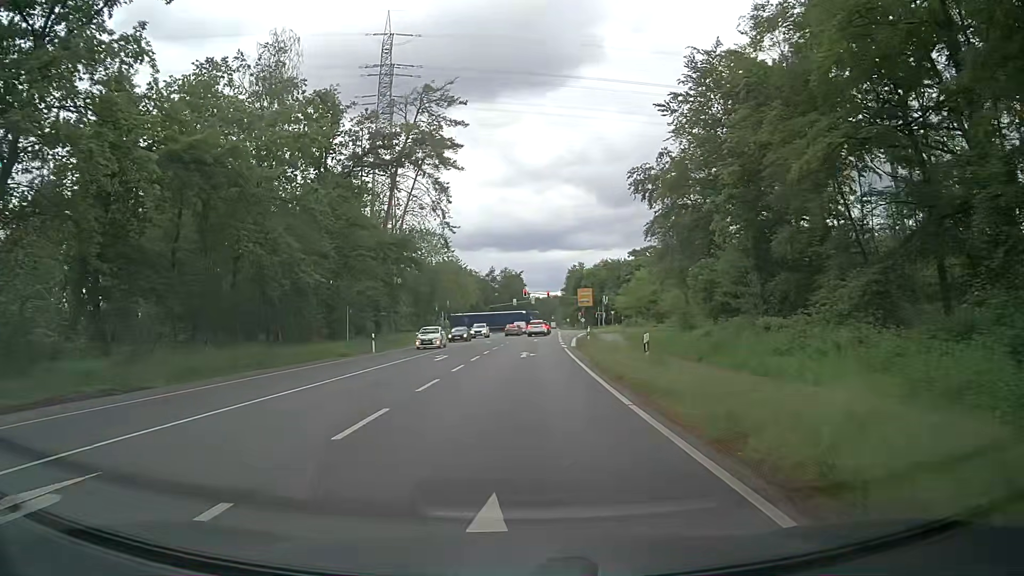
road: primary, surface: asphalt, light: Day
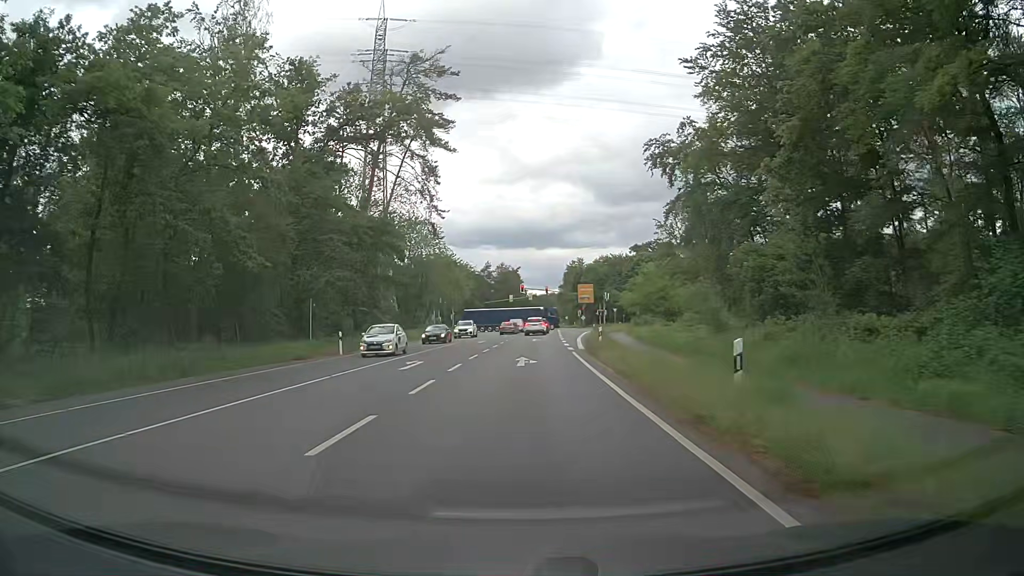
(+0.1, +7.1) m; 0°
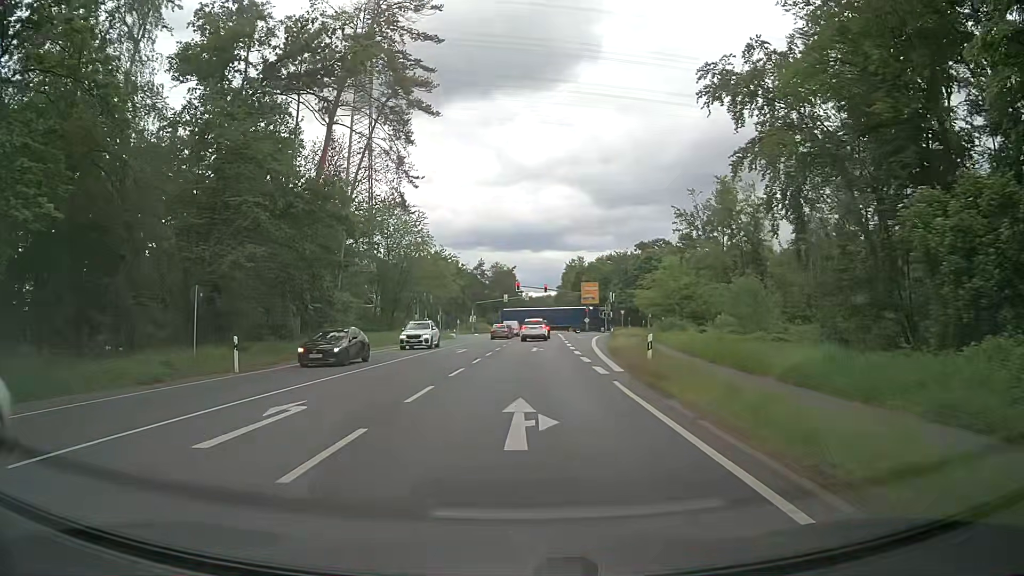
(+0.2, +13.1) m; +1°
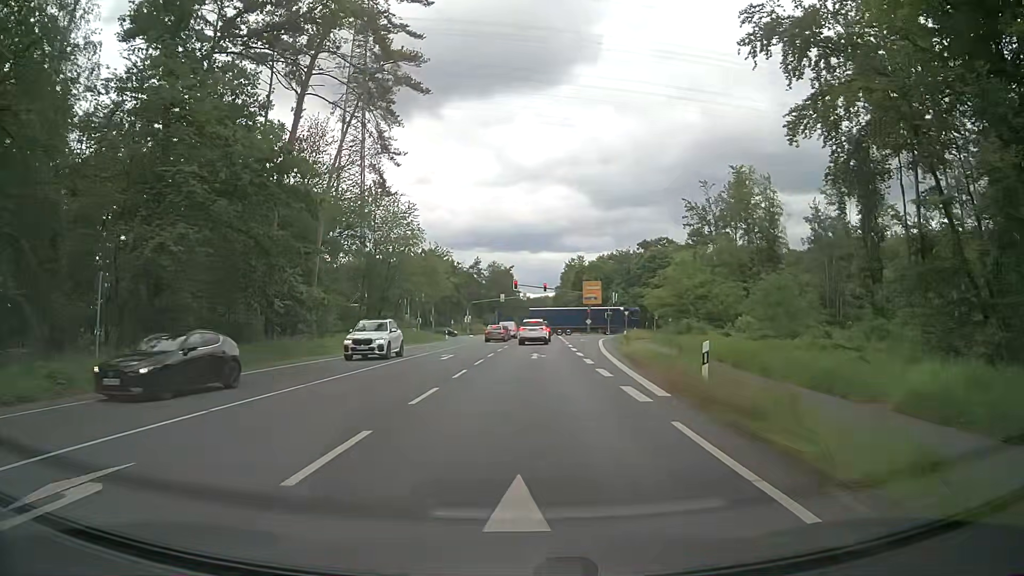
(0.0, +6.0) m; +1°
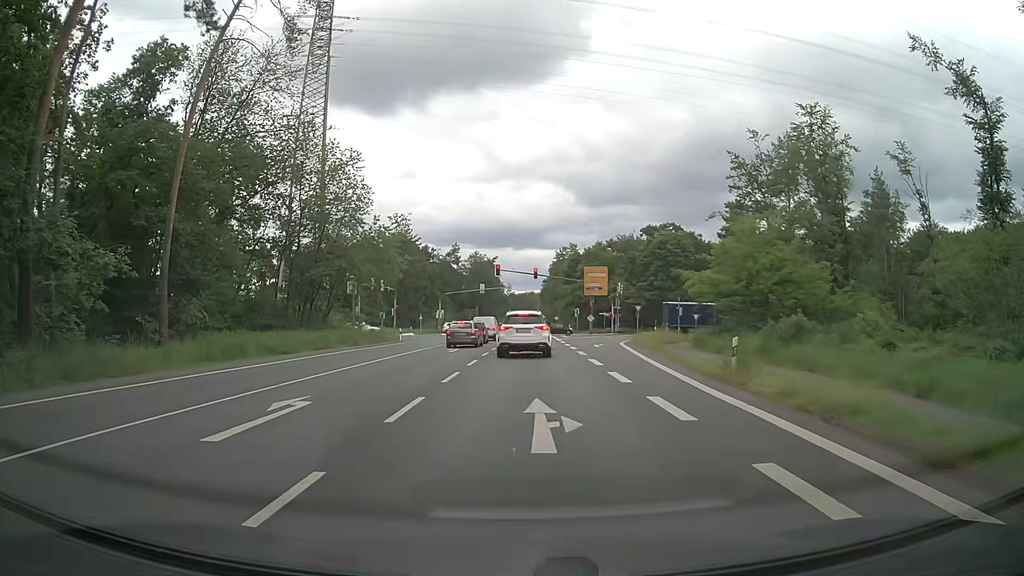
(+0.3, +20.4) m; +1°
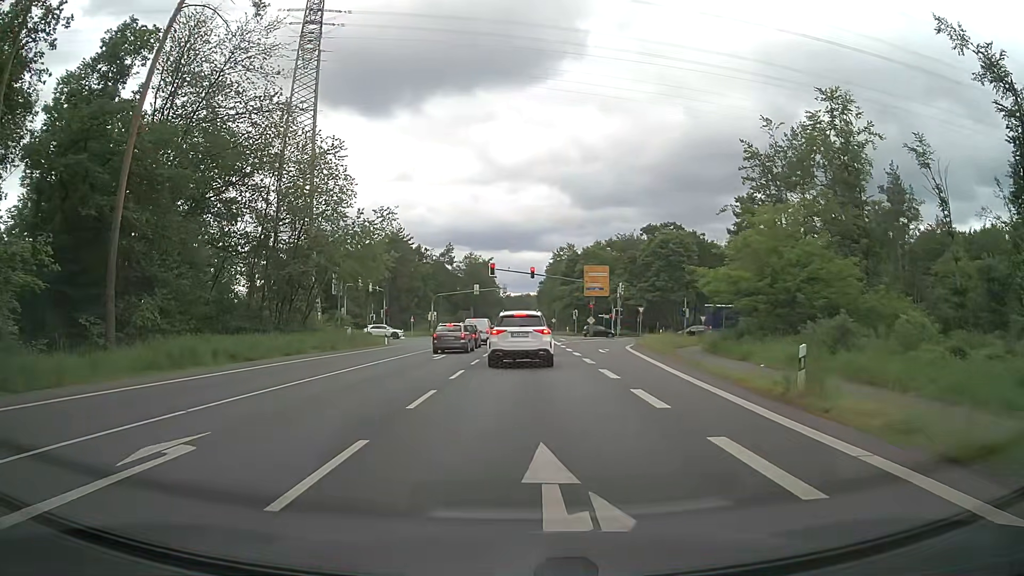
(+0.1, +4.2) m; +1°
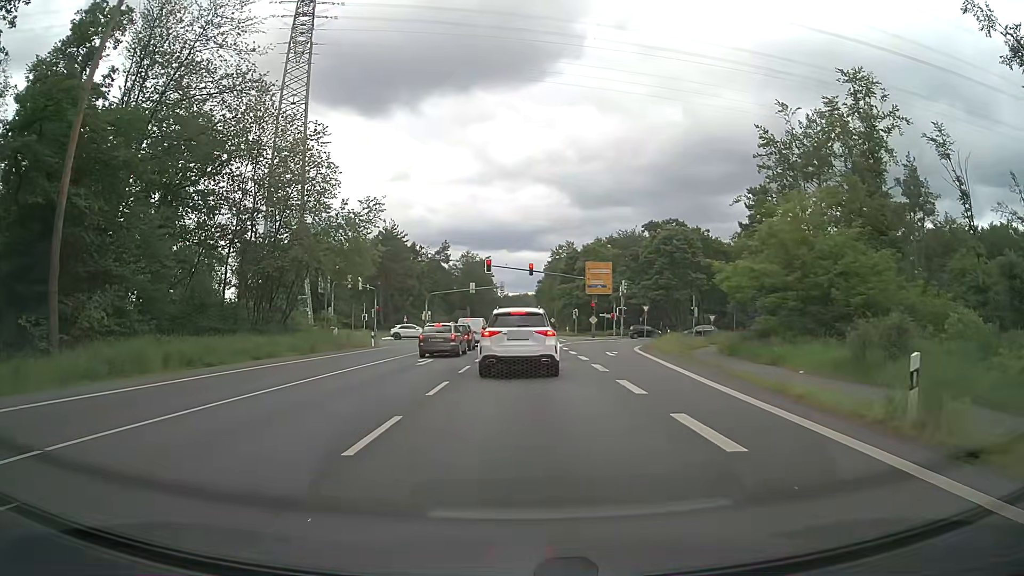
(0.0, +3.8) m; +1°
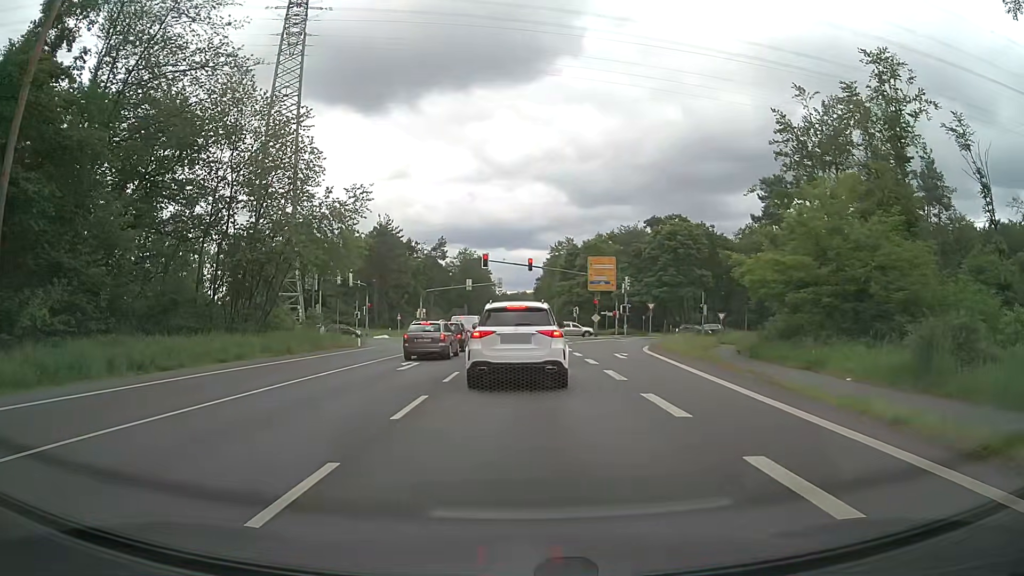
(0.0, +3.4) m; -1°
